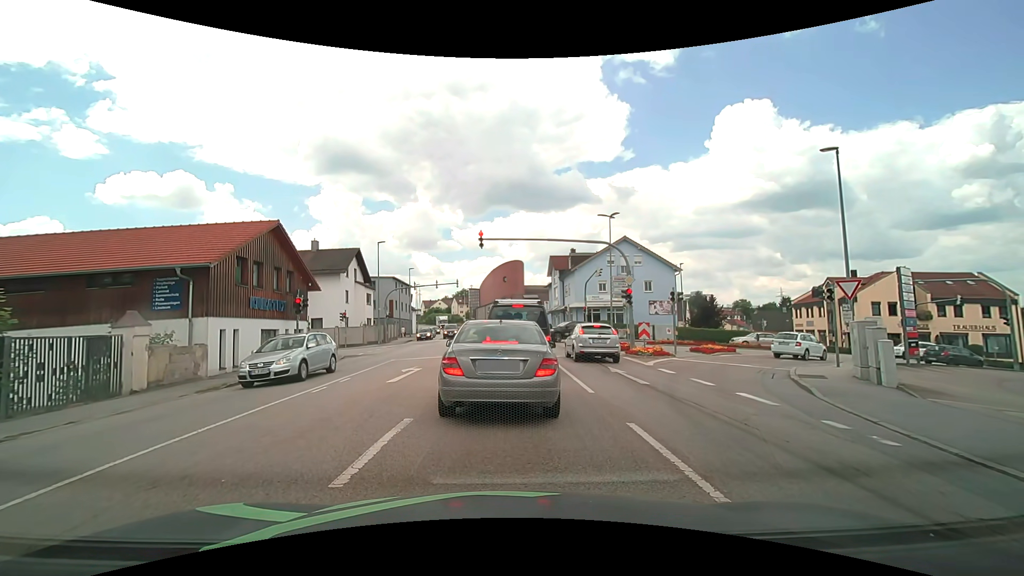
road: tertiary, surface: asphalt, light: Day
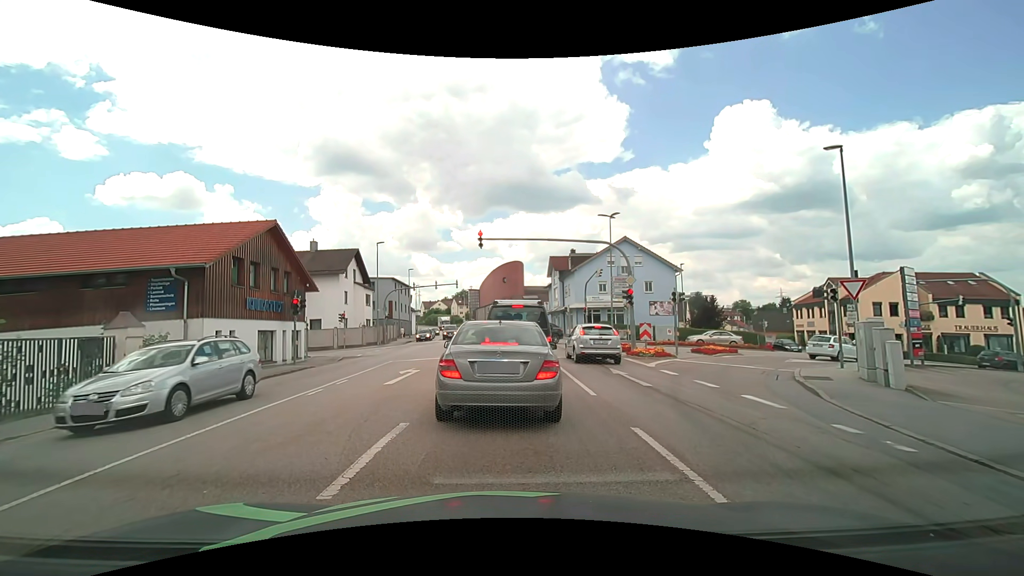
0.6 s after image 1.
(0.0, +0.2) m; 0°
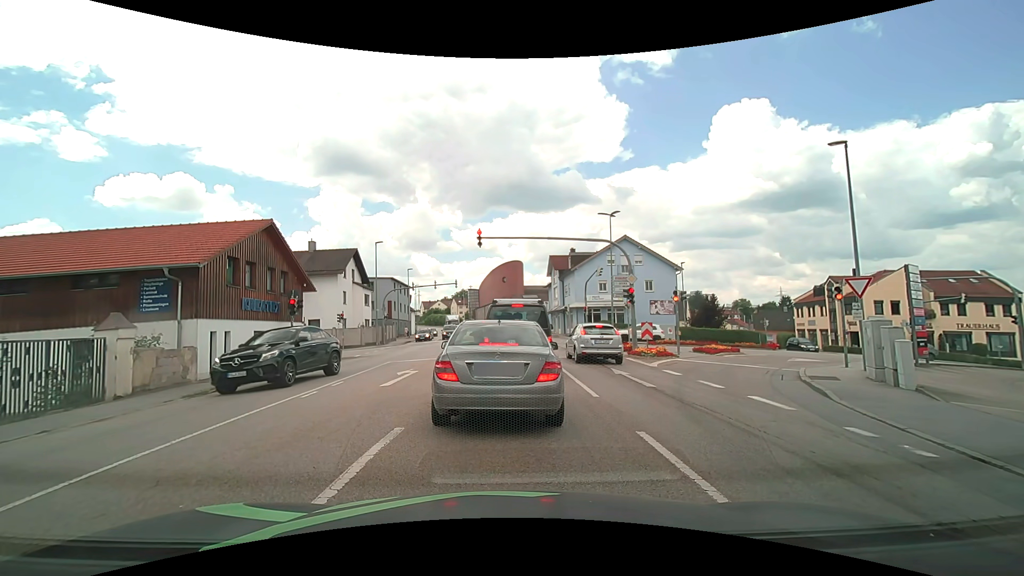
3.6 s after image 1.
(0.0, +0.4) m; 0°
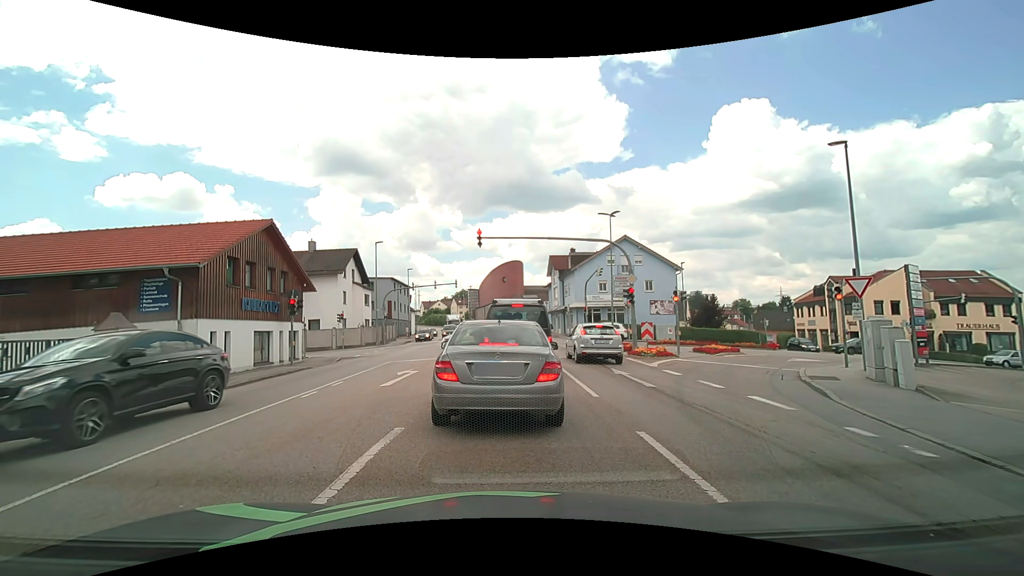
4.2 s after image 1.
(0.0, 0.0) m; 0°
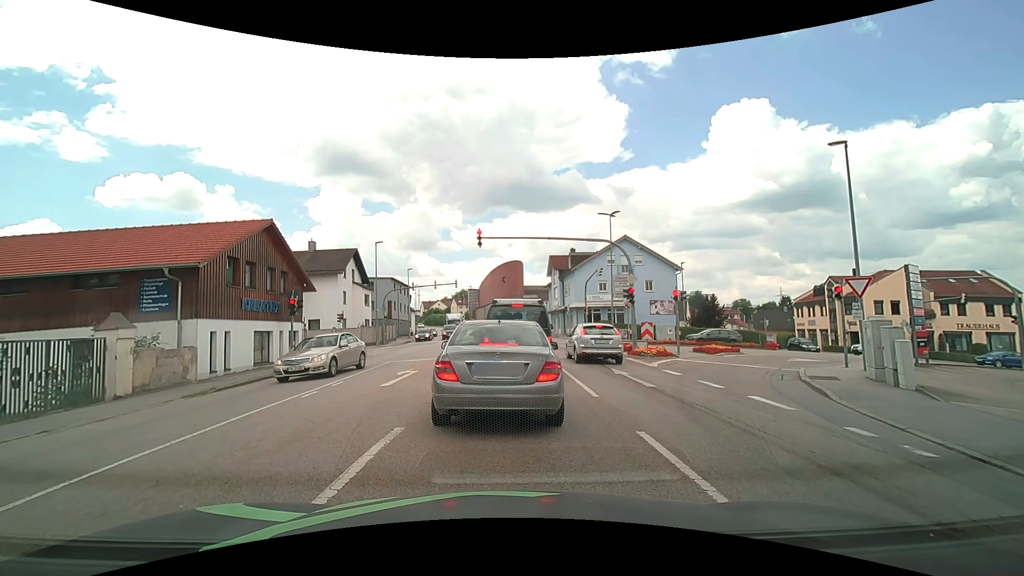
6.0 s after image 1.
(0.0, 0.0) m; 0°
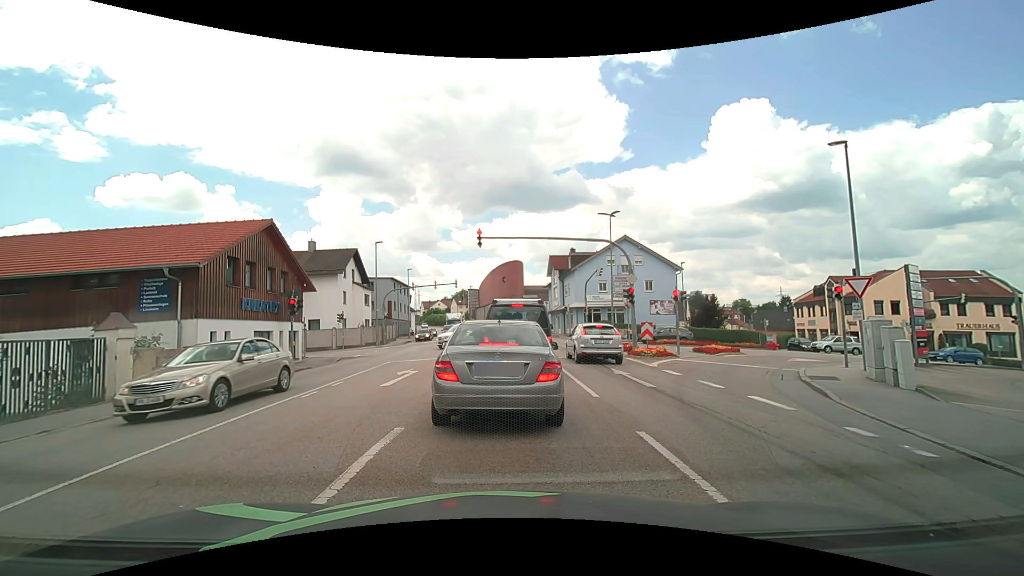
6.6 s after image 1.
(0.0, 0.0) m; 0°
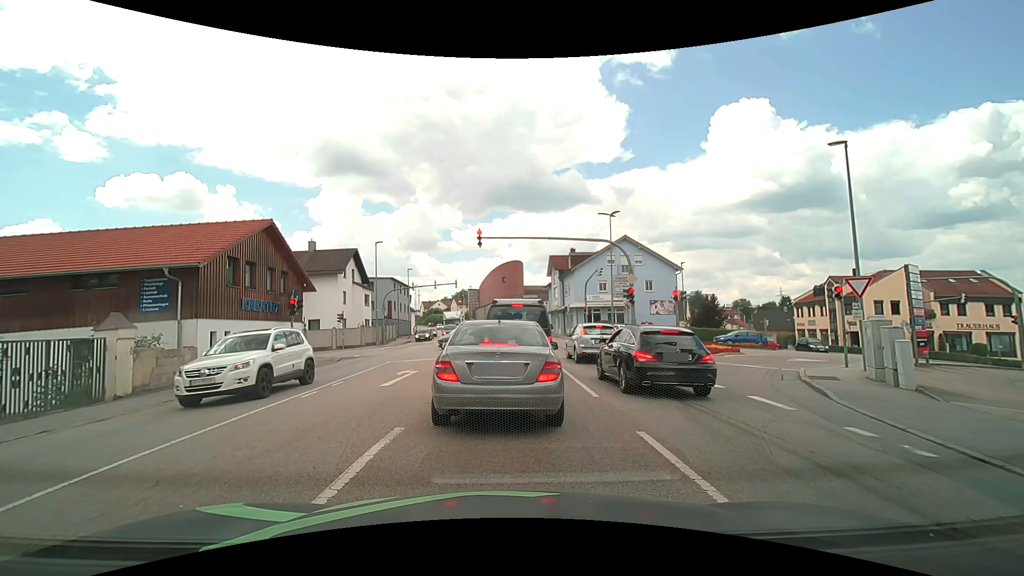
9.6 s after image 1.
(0.0, 0.0) m; 0°
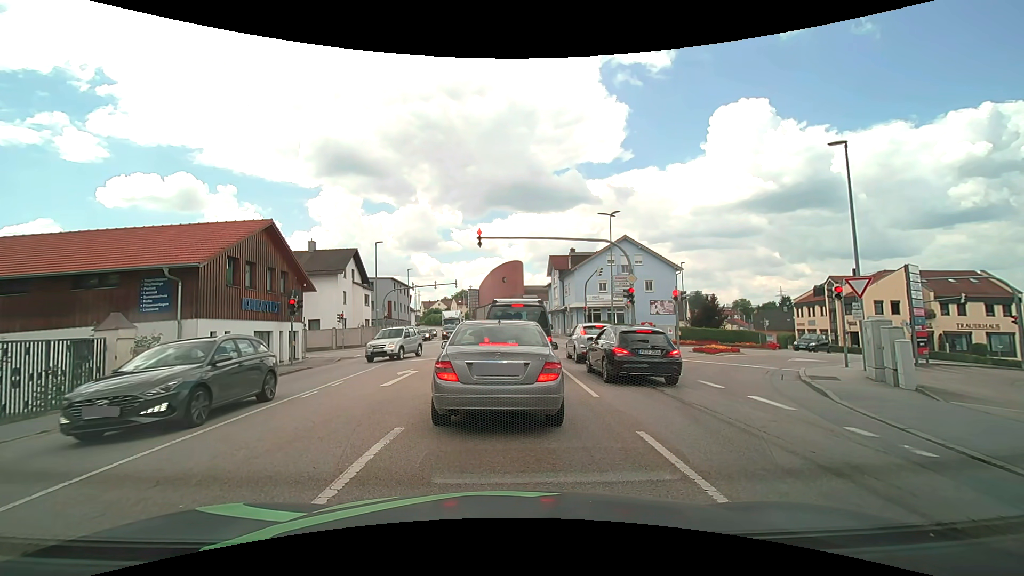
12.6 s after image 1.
(0.0, 0.0) m; 0°
